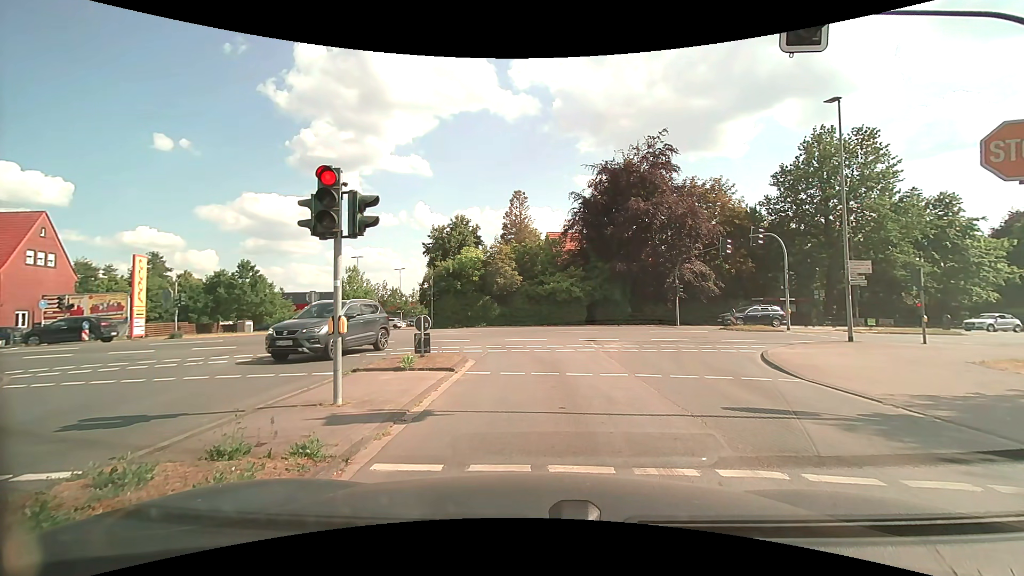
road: tertiary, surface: asphalt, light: Day
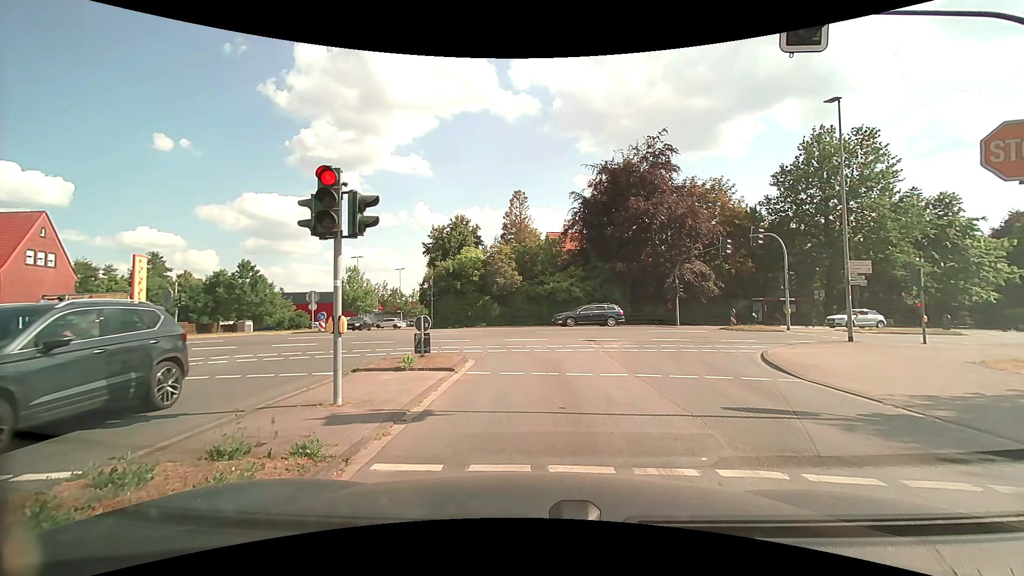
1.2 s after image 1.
(0.0, 0.0) m; 0°
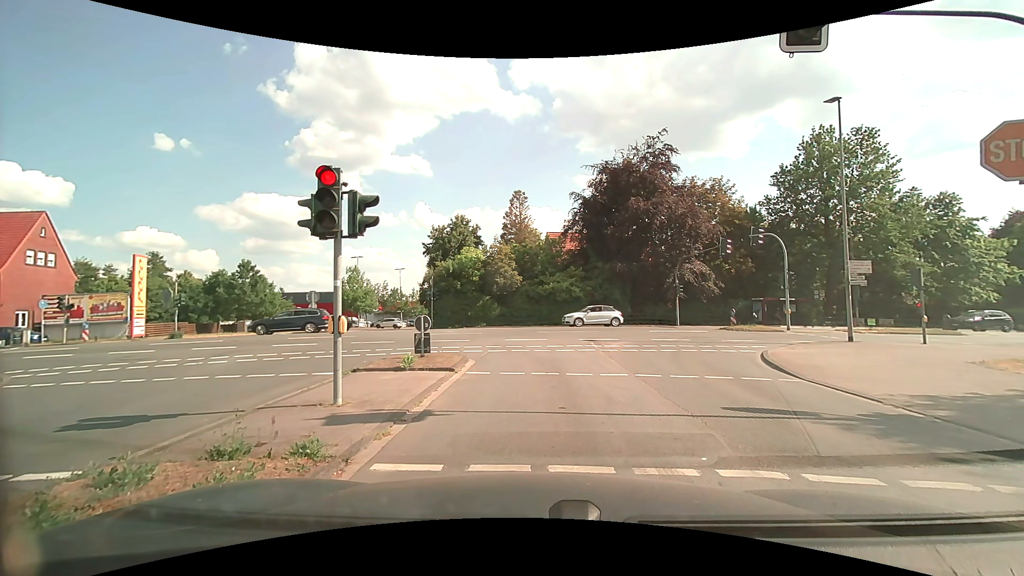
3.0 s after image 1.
(0.0, 0.0) m; 0°
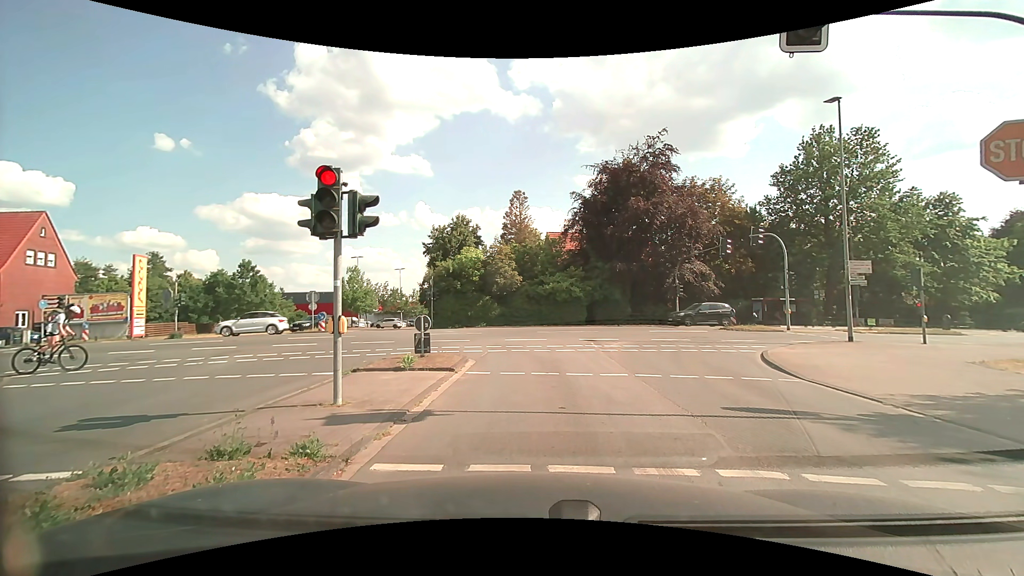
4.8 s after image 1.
(0.0, 0.0) m; 0°
(0, +10) (-2, +20) (-8, +27) (-18, +30) (-28, +29) (-37, +26) (-47, +23) (-56, +19) (-66, +16) (-75, +13) m
